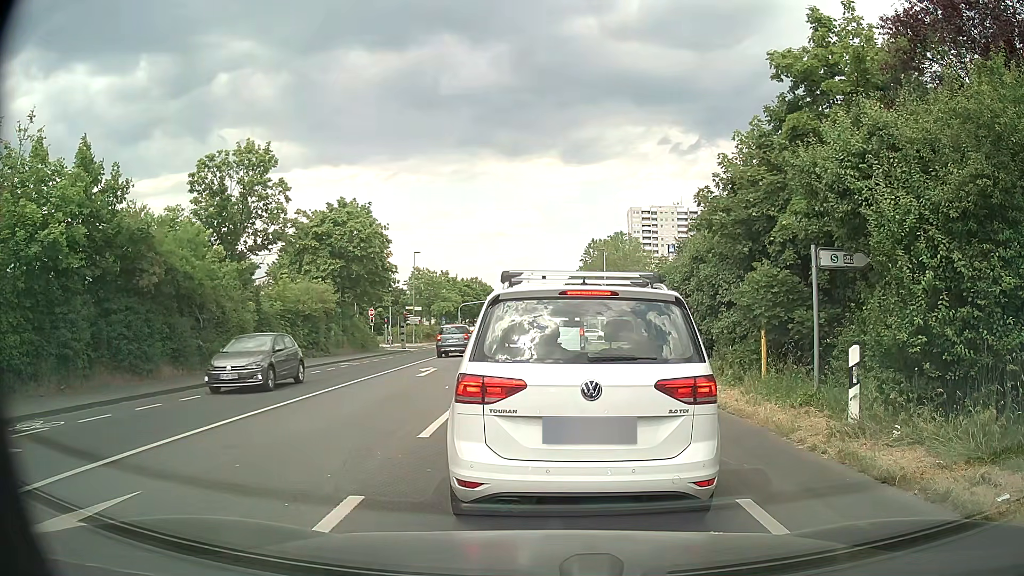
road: secondary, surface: asphalt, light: Day
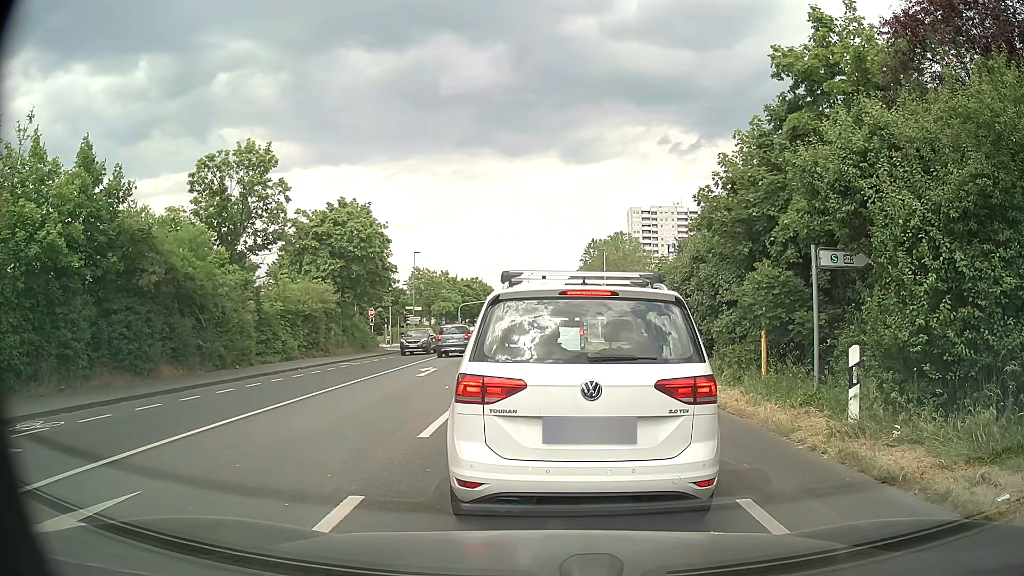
(0.0, 0.0) m; 0°
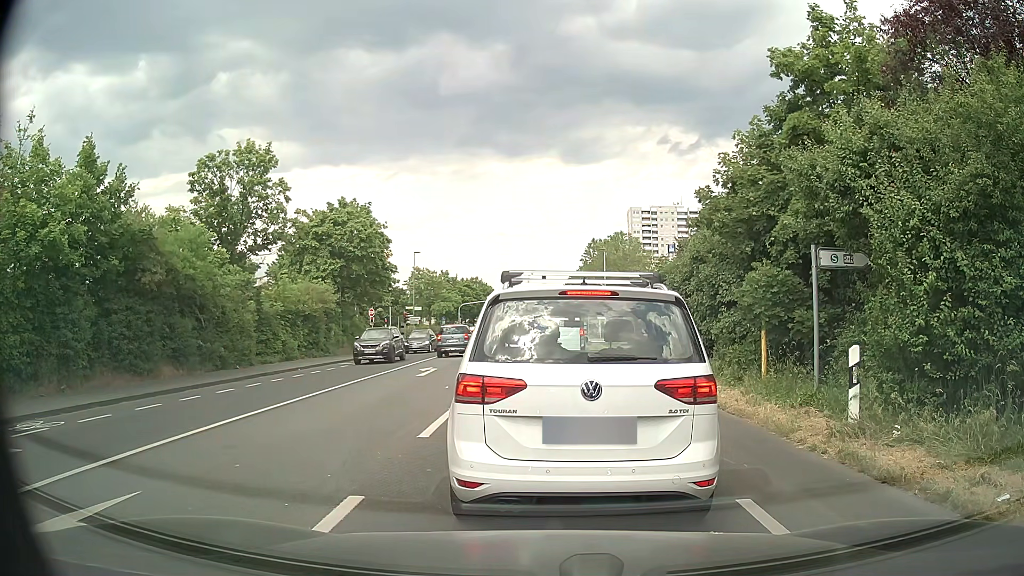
(0.0, 0.0) m; 0°
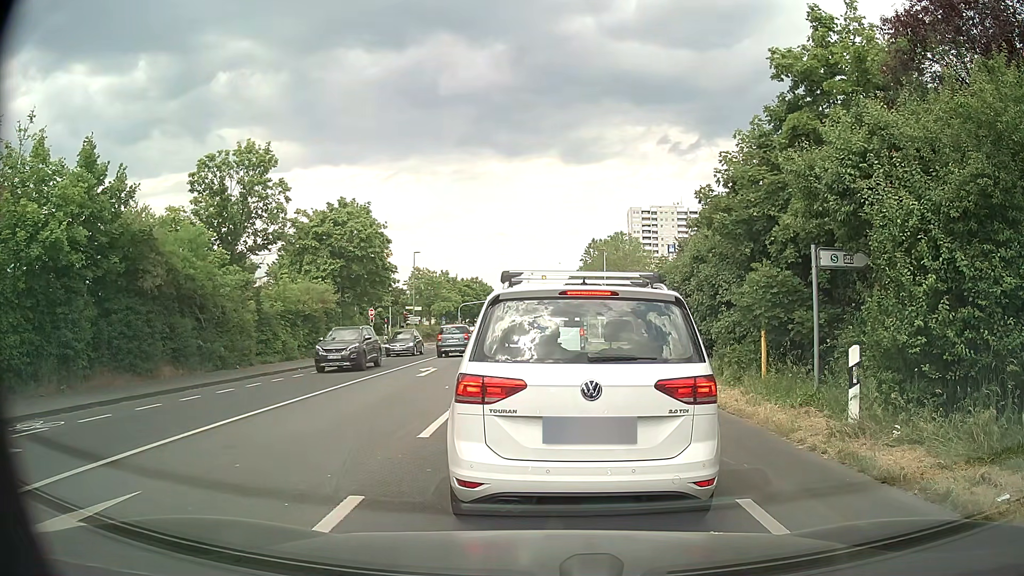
(0.0, 0.0) m; 0°
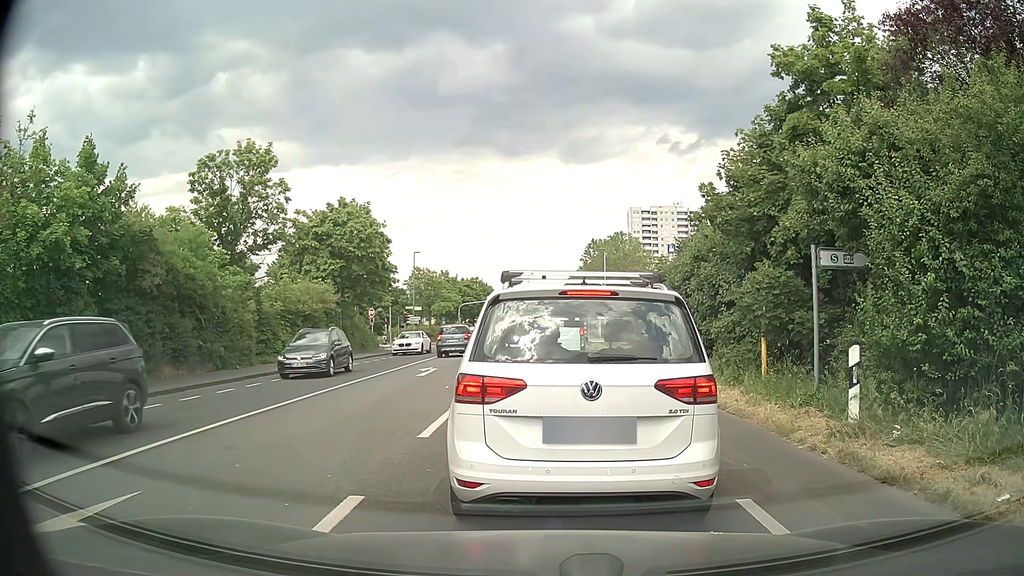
(0.0, 0.0) m; 0°
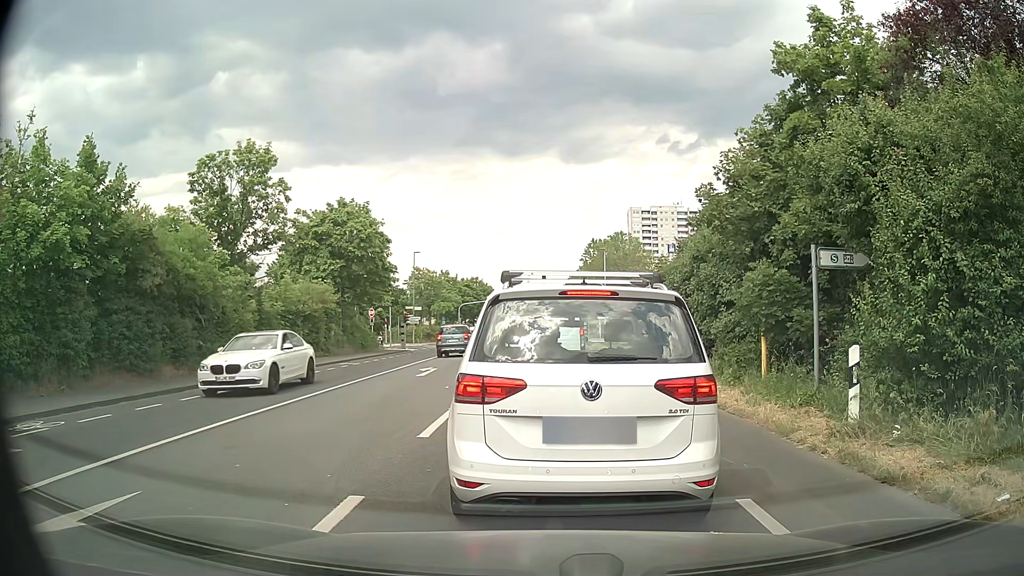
(0.0, 0.0) m; 0°
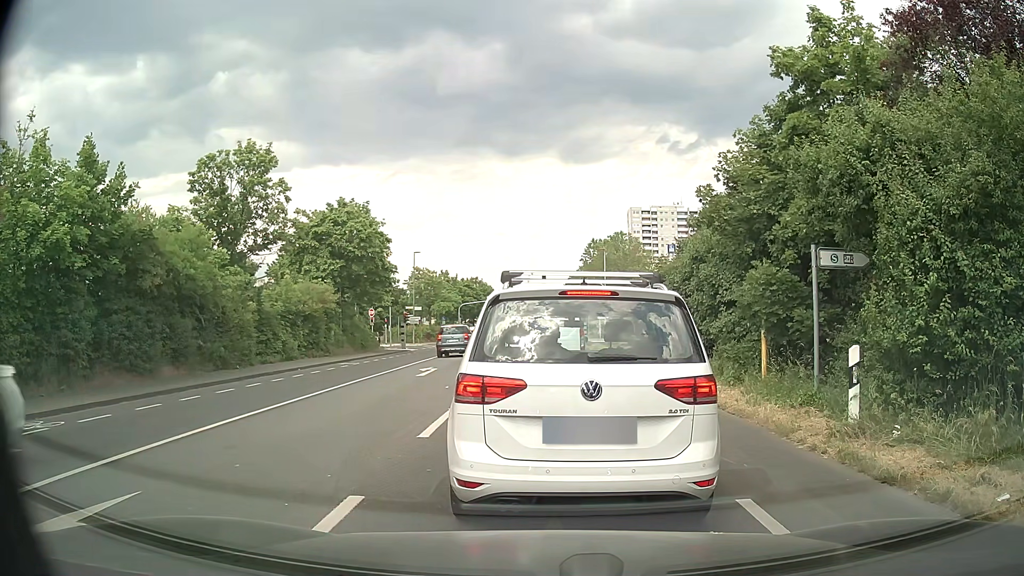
(0.0, 0.0) m; 0°
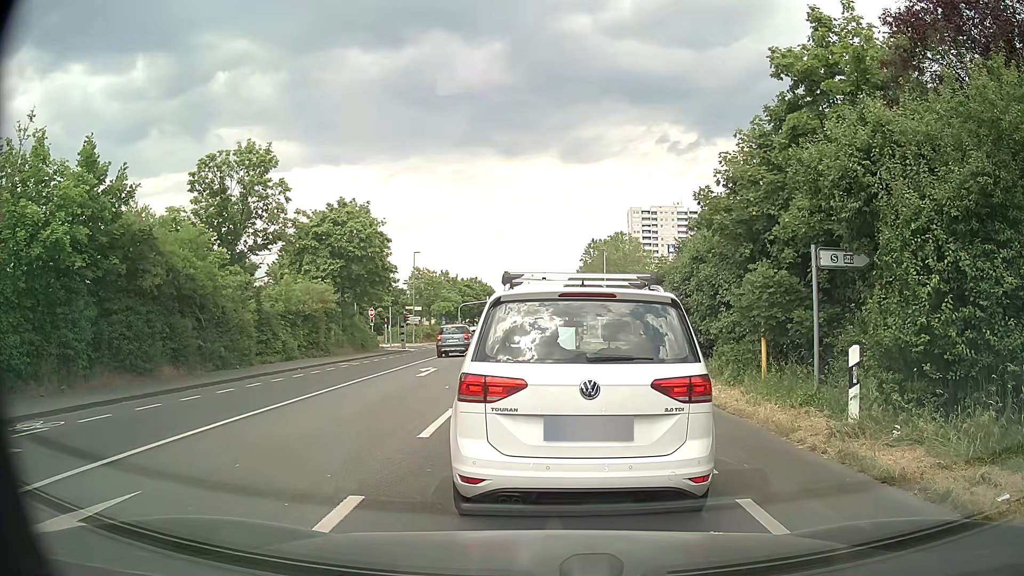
(0.0, 0.0) m; 0°
(0, +10) (-1, +20) (-1, +30) (-1, +40) (-1, +50) (-2, +60) (-2, +70) (-2, +80) (-2, +90) (-3, +100) m
